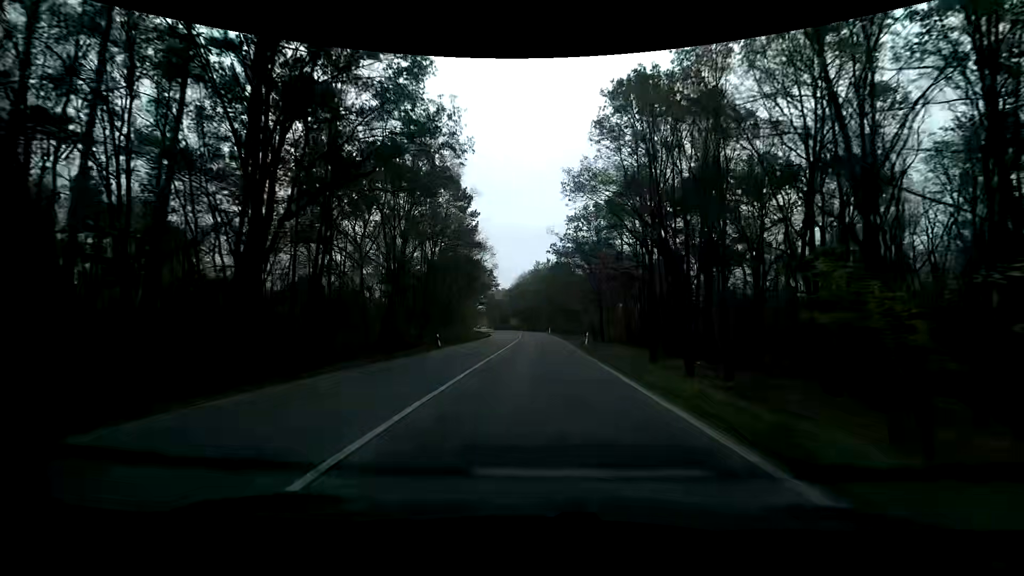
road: primary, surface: asphalt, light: Day
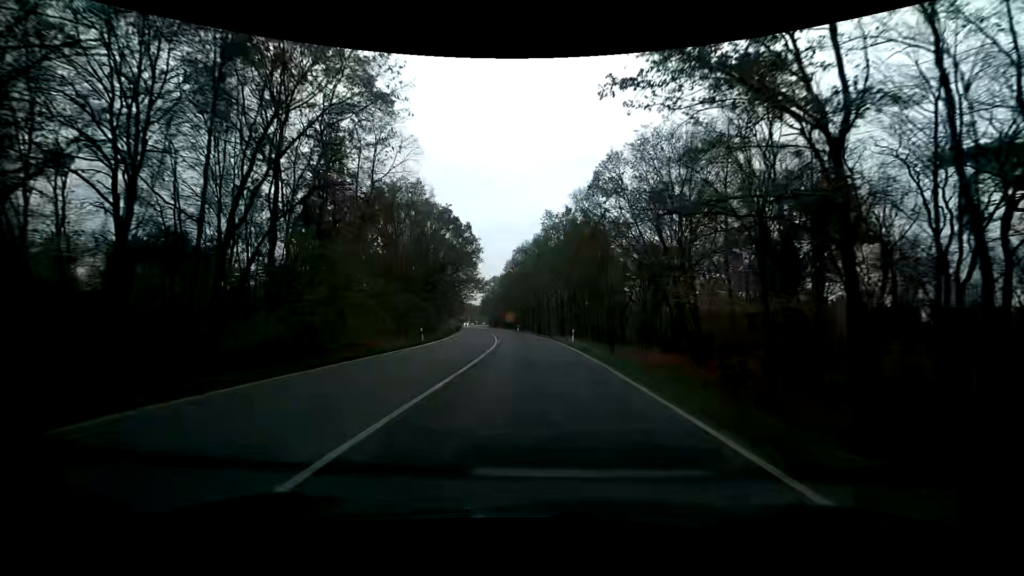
(-0.1, +52.6) m; 0°
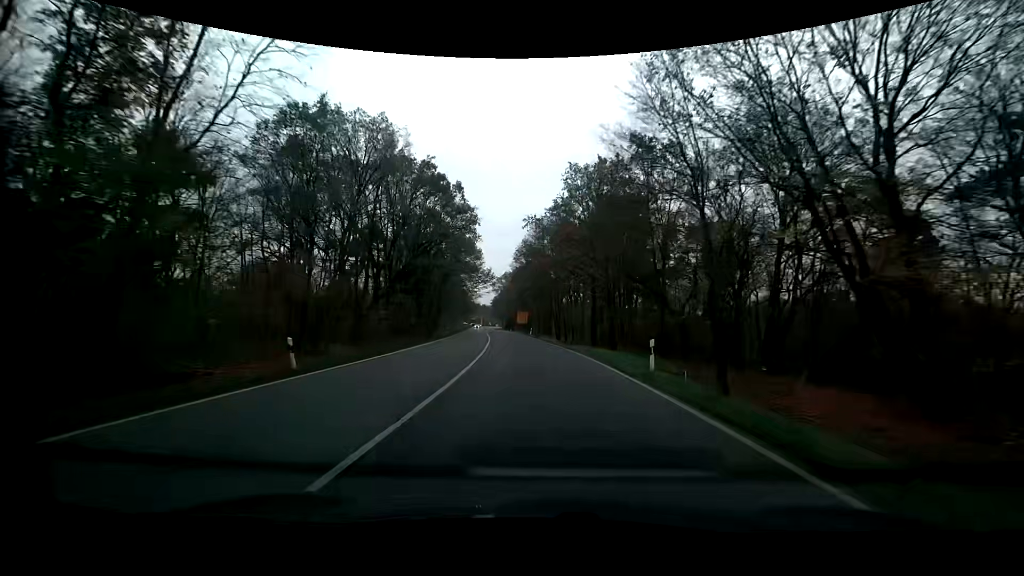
(-0.3, +21.3) m; -2°
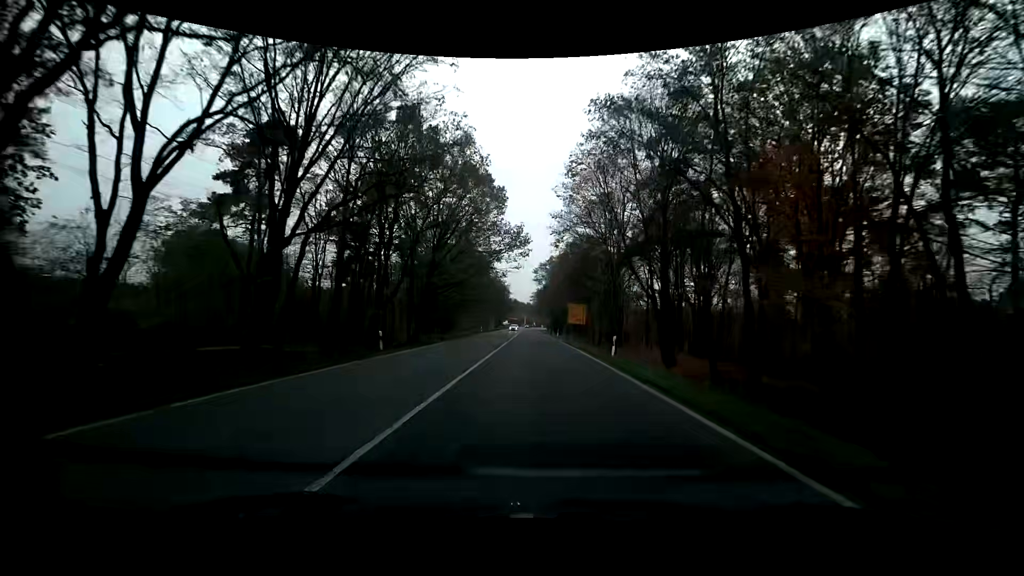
(-1.9, +42.6) m; -6°
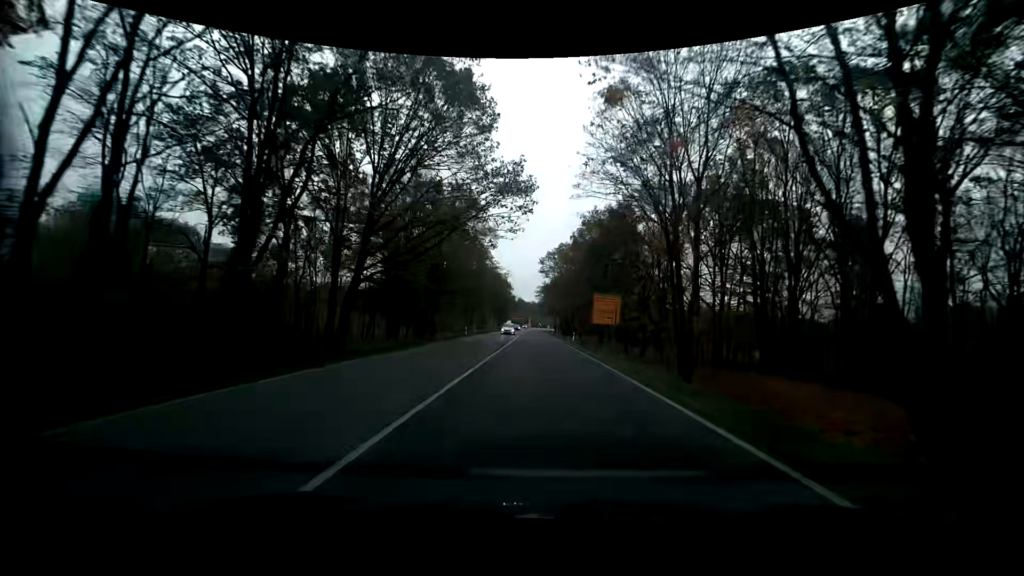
(+0.1, +21.5) m; +1°
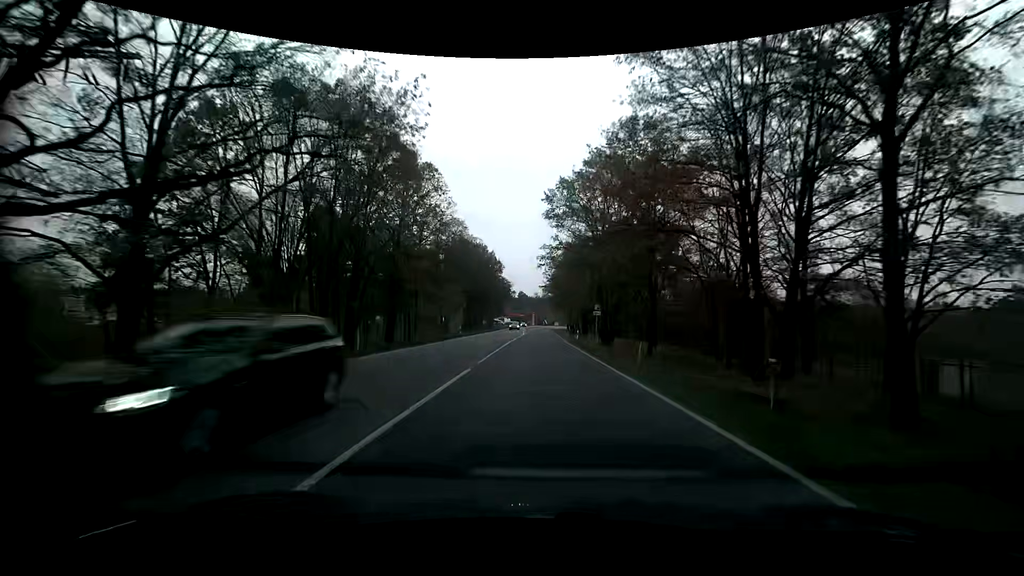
(-1.2, +54.1) m; -2°
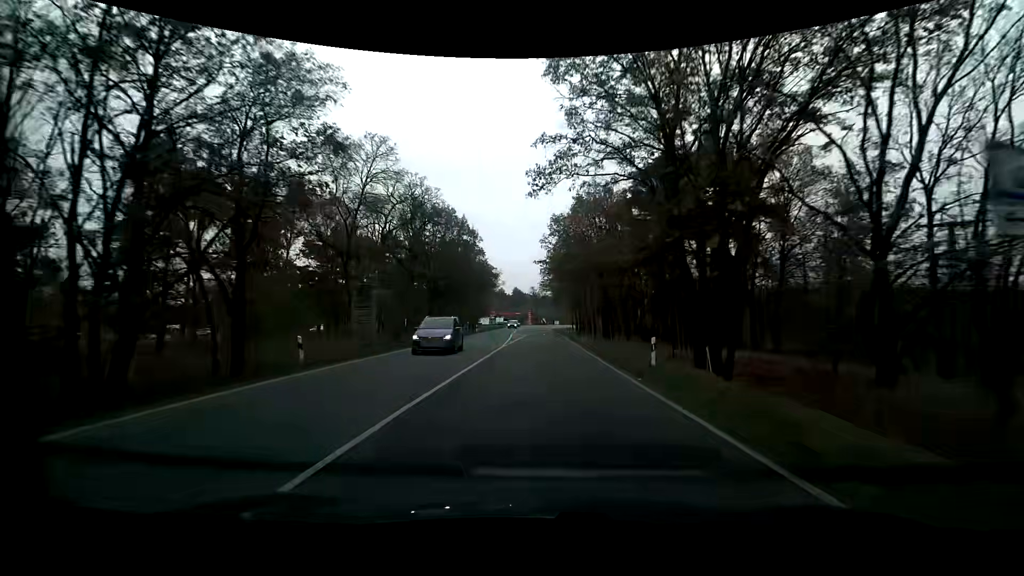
(+0.3, +32.9) m; +1°
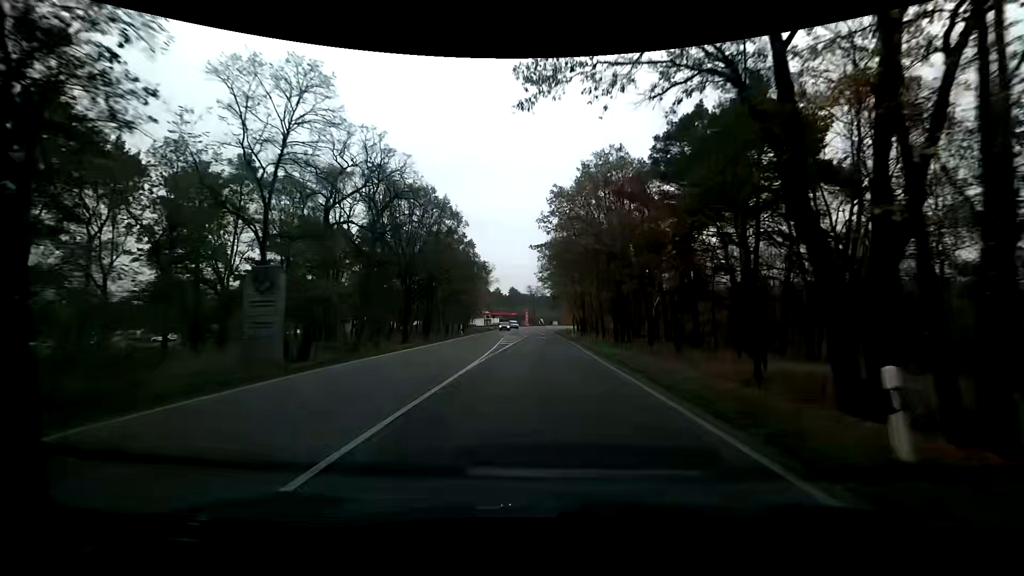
(0.0, +11.0) m; 0°
(0, +10) (0, +20) (0, +30) (0, +40) (+1, +50) (+1, +60) (+1, +70) (+1, +80) (+1, +90) (+1, +100) m
